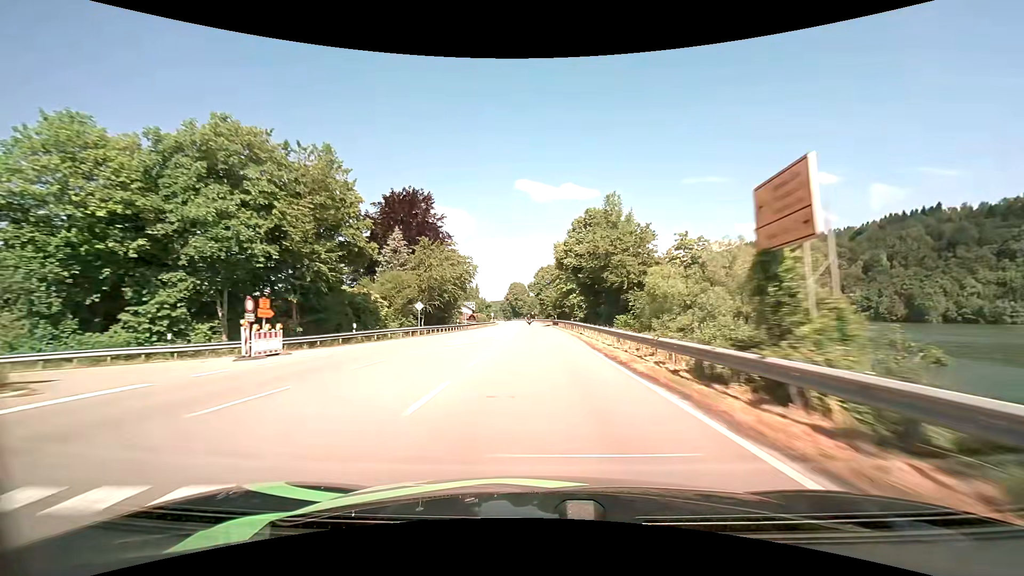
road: primary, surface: asphalt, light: Day
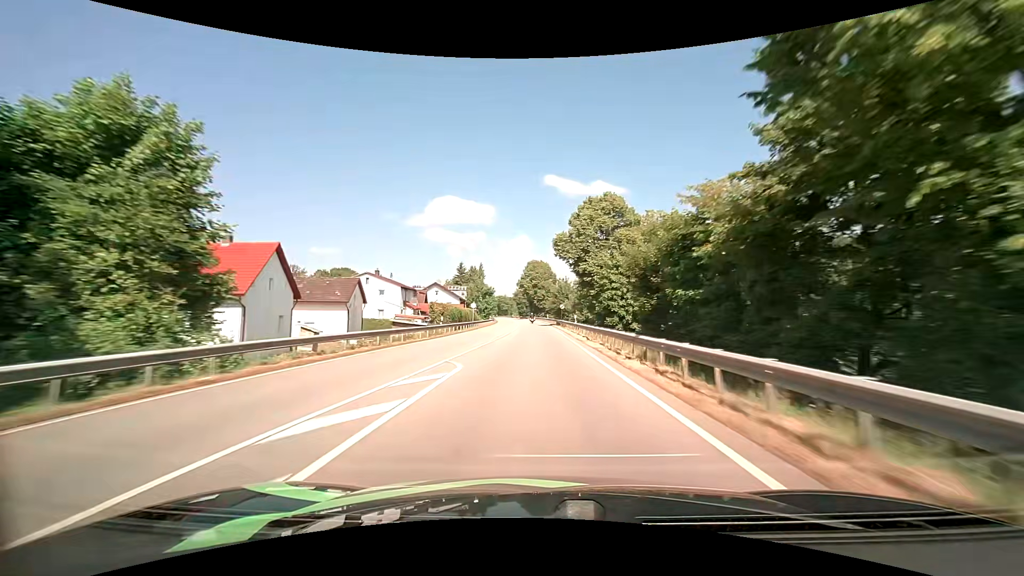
(-1.4, +76.2) m; -3°
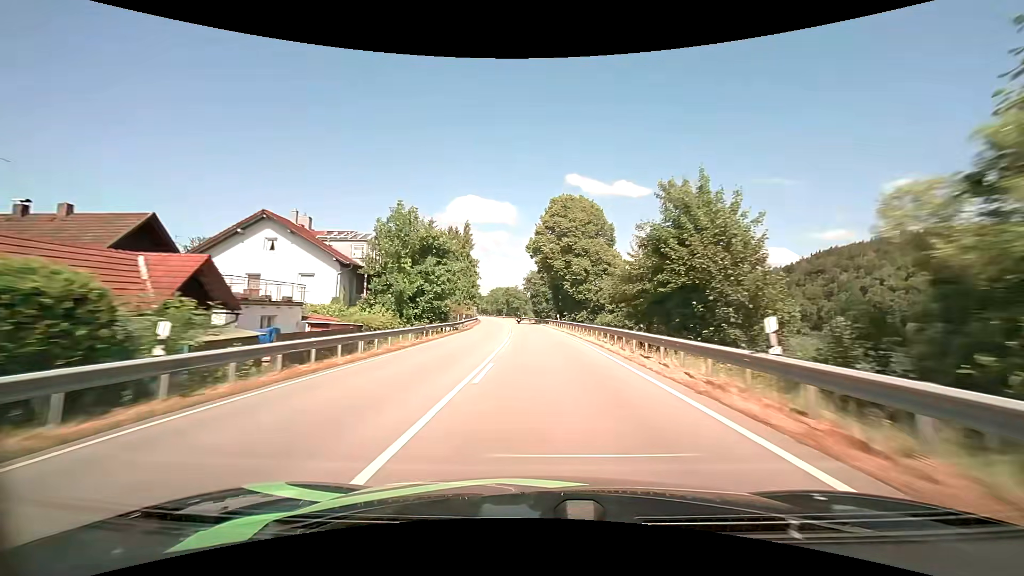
(-1.6, +78.3) m; -3°
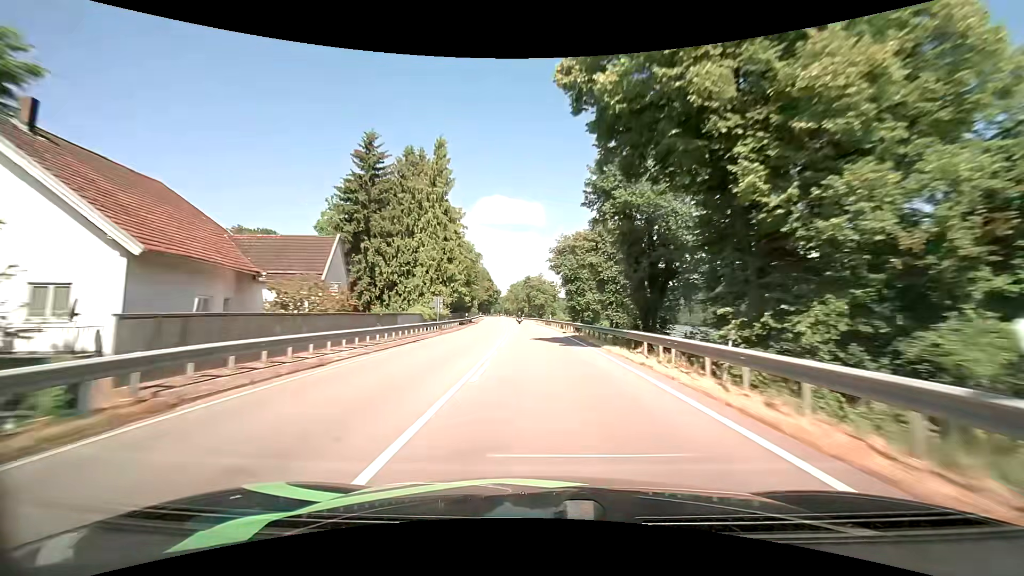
(-1.0, +47.9) m; -3°
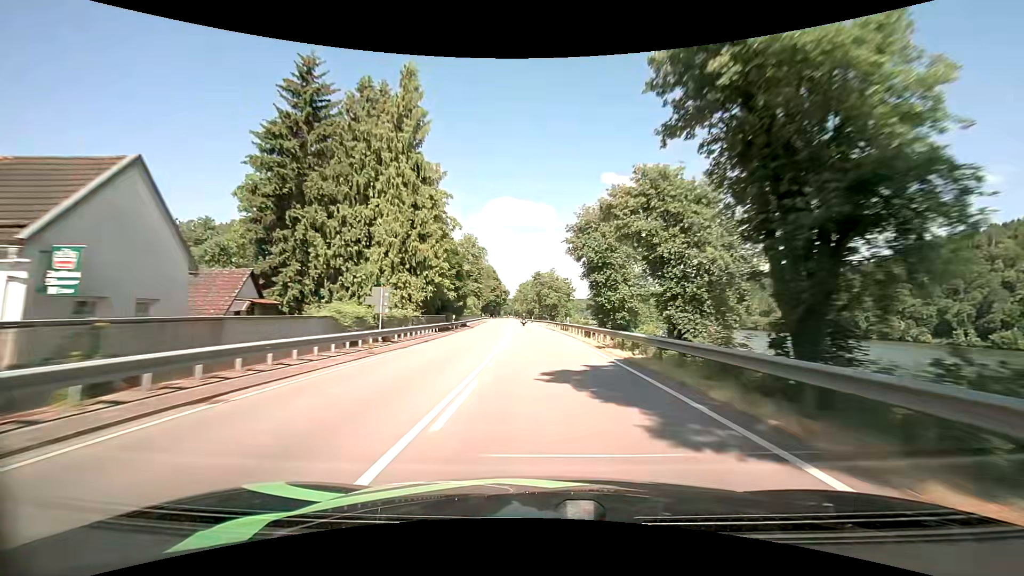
(-0.2, +16.0) m; -1°
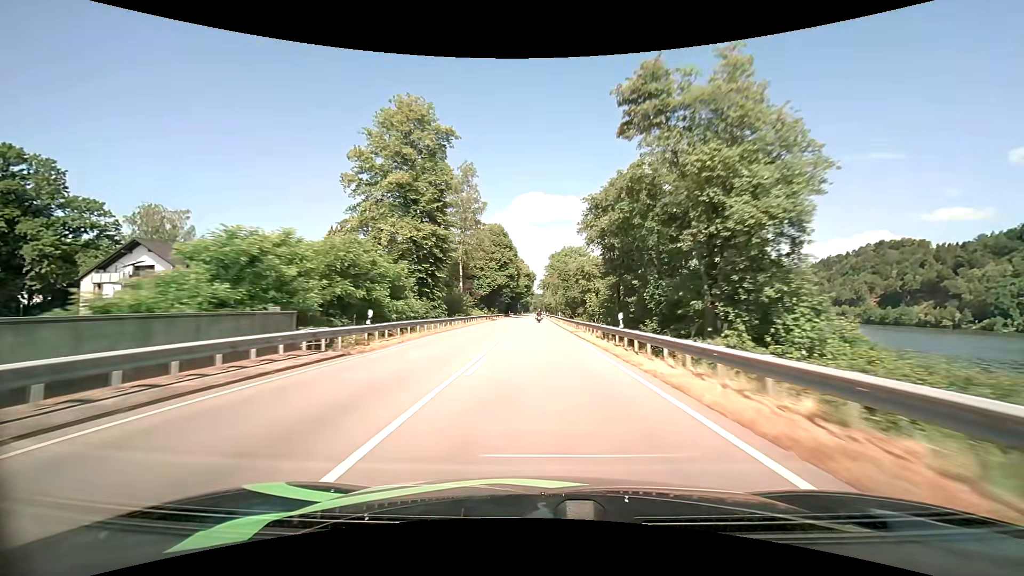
(-2.9, +79.4) m; -3°
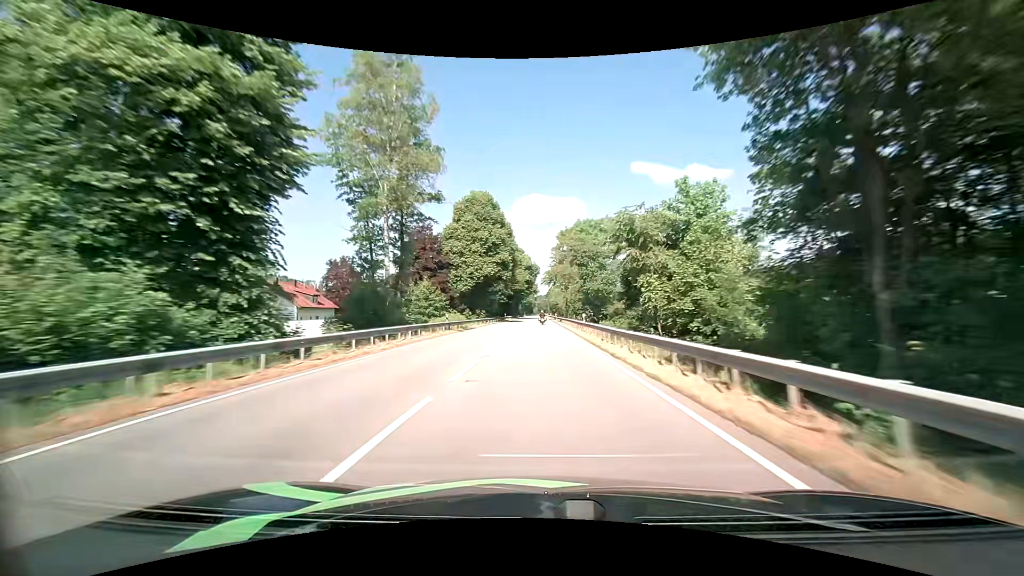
(-0.2, +30.7) m; -1°
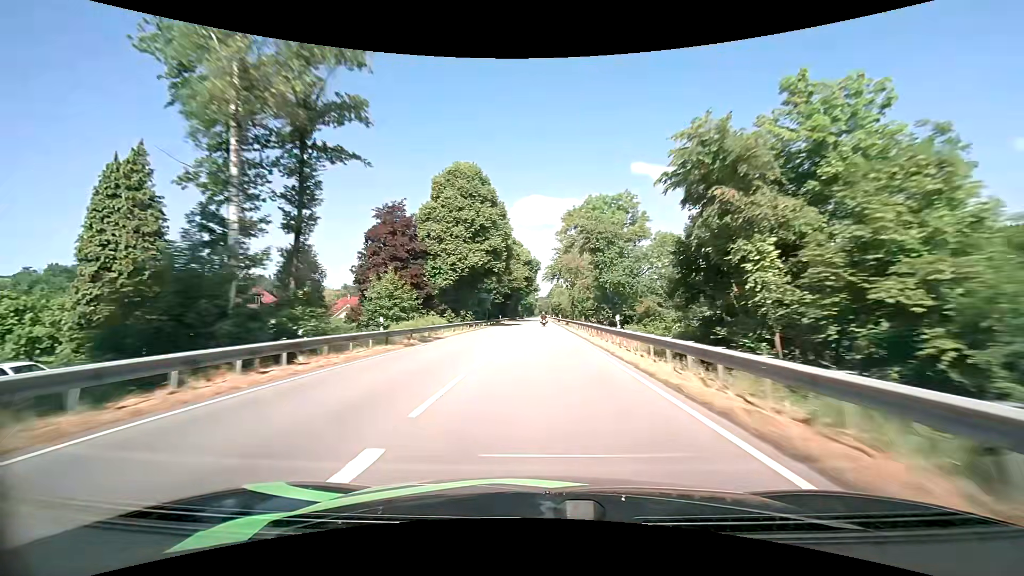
(0.0, +15.1) m; 0°
(0, +10) (0, +20) (0, +30) (0, +40) (0, +50) (0, +60) (0, +70) (+1, +80) (+1, +90) (+1, +100) m
